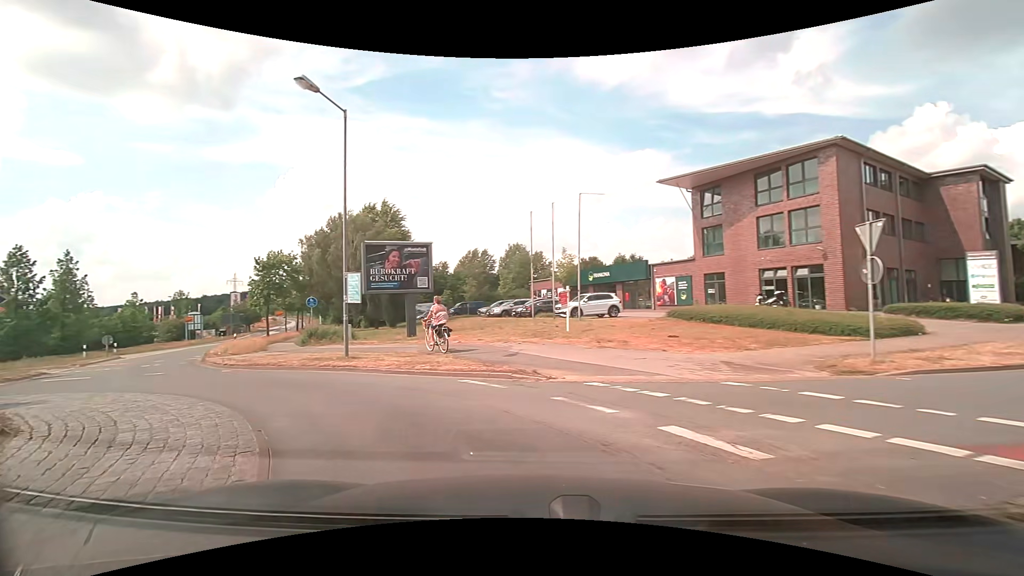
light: Day
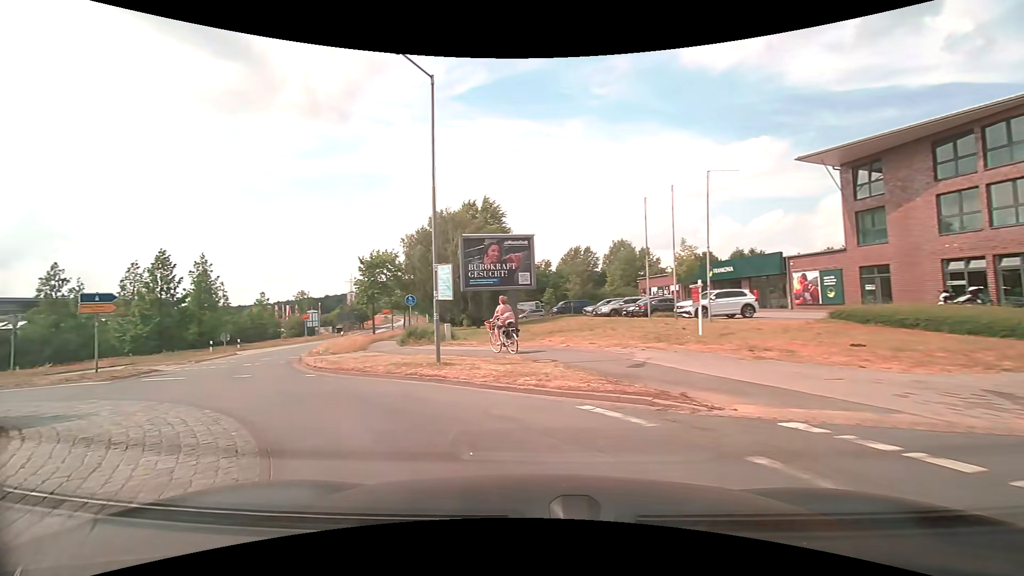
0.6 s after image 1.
(-0.3, +2.9) m; -11°
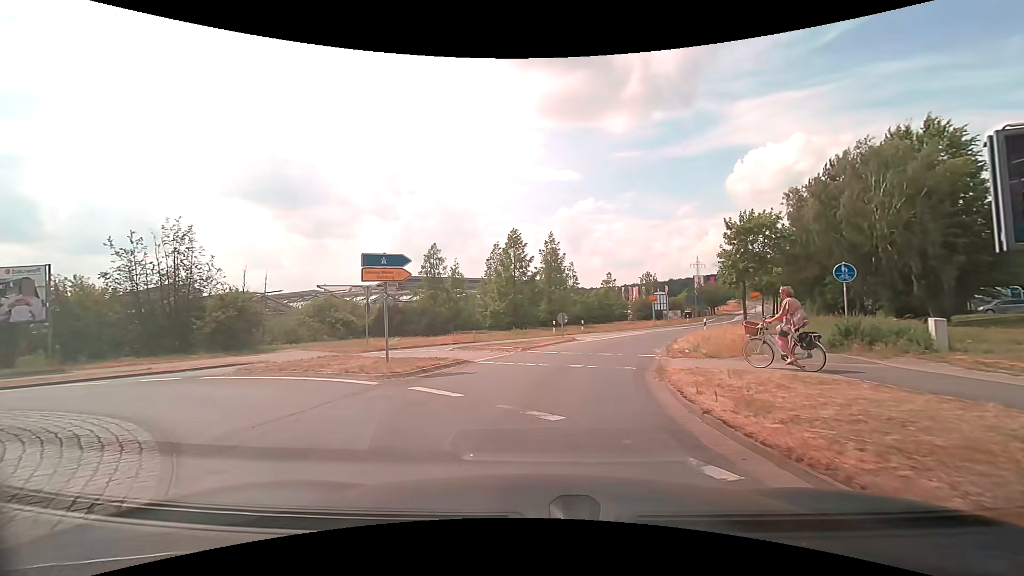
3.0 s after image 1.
(-3.7, +9.5) m; -39°
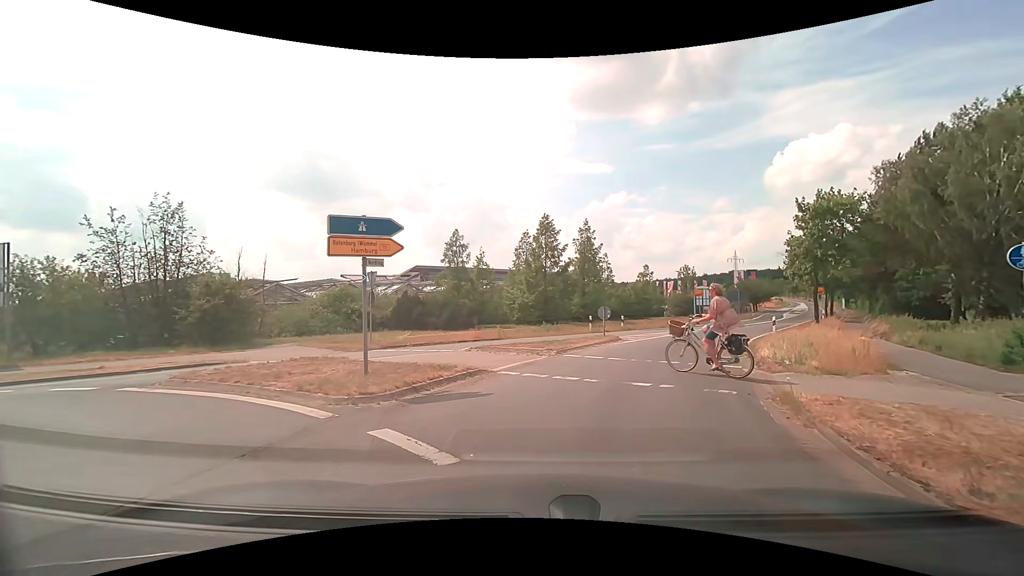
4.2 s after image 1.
(-0.2, +4.1) m; -2°
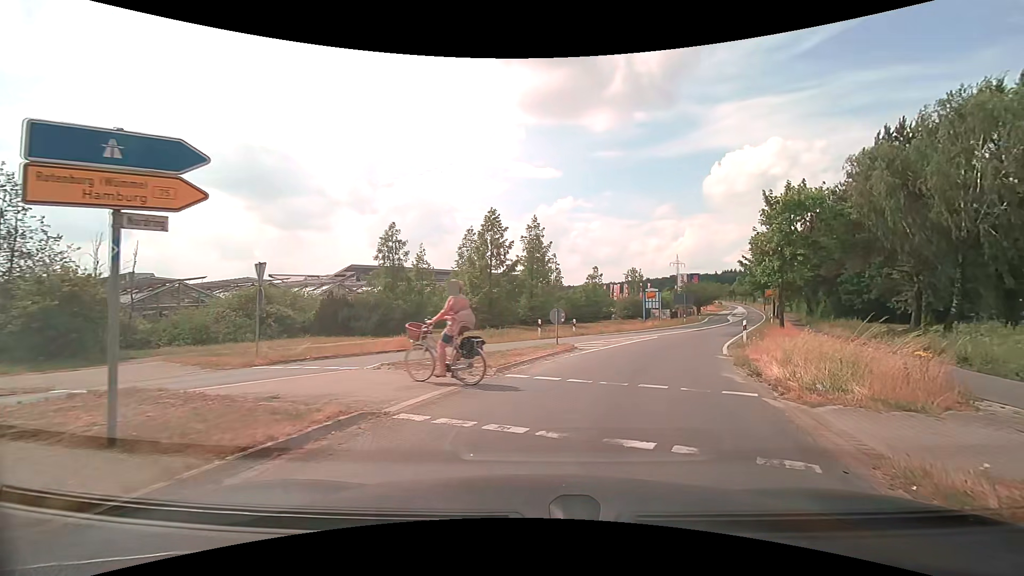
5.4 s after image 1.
(0.0, +4.3) m; +4°
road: tertiary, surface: asphalt
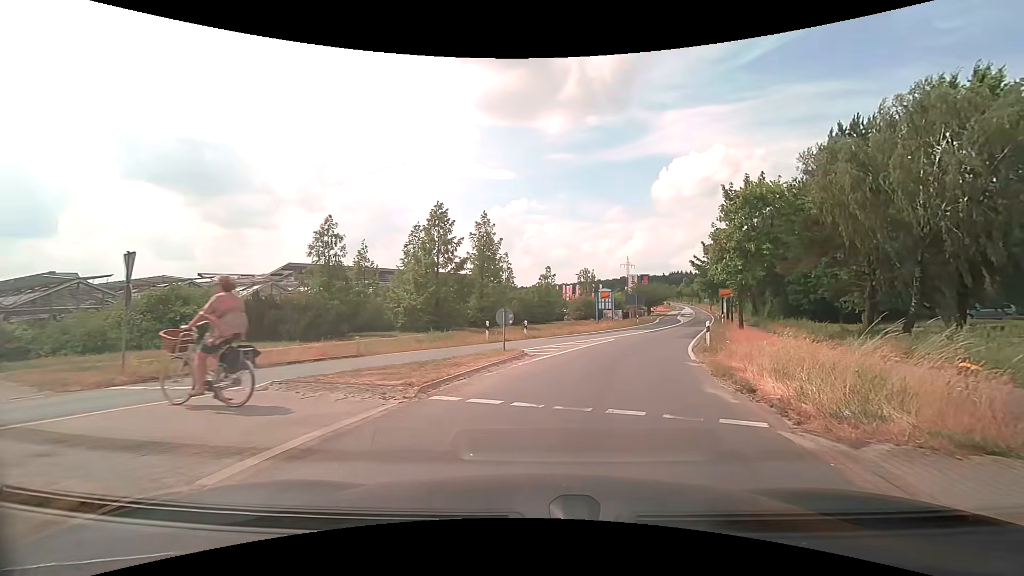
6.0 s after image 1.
(+0.1, +2.7) m; +6°
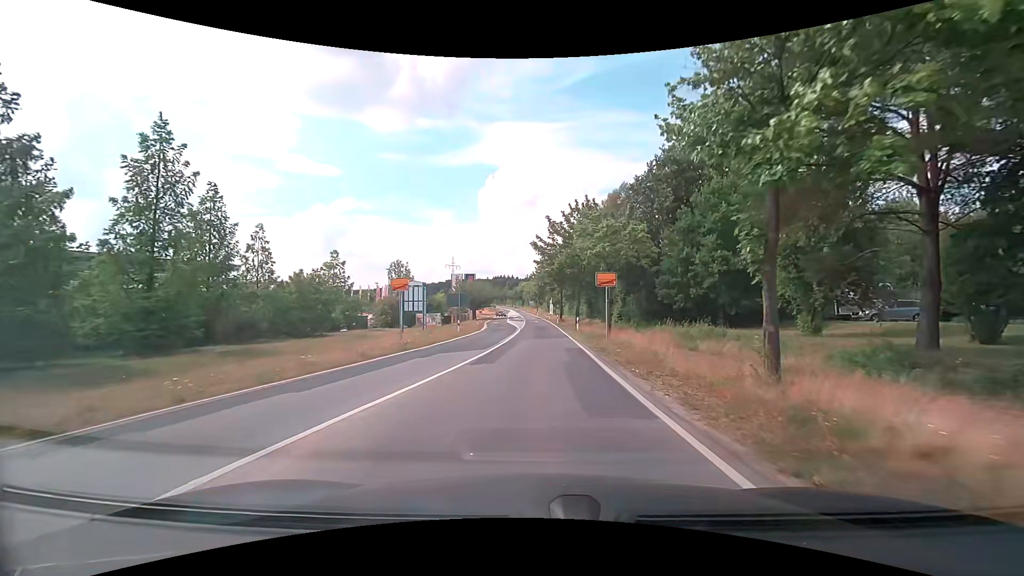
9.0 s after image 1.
(+3.9, +21.6) m; +19°
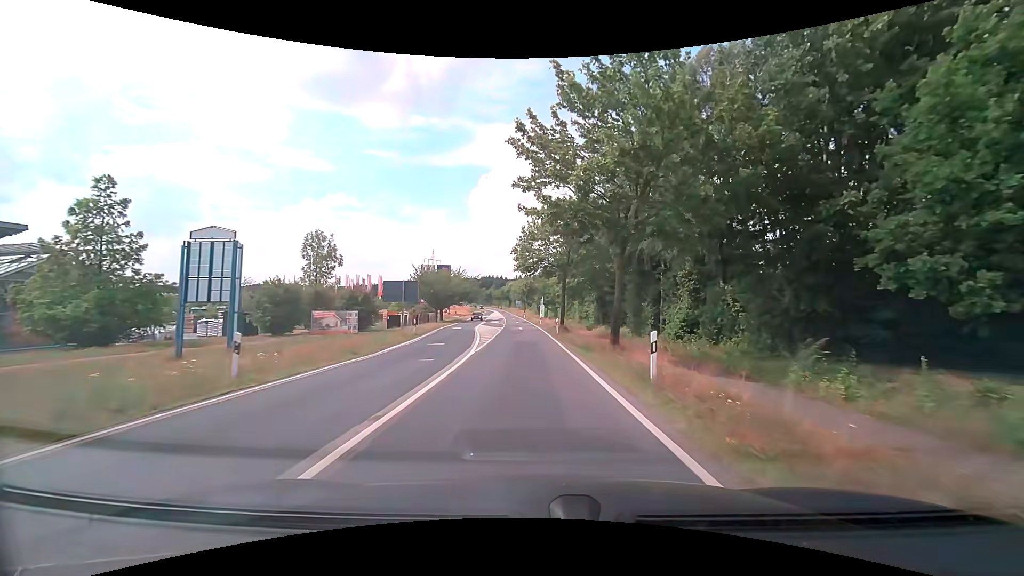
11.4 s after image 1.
(+0.5, +27.5) m; +1°
(0, +10) (0, +20) (0, +30) (-1, +40) (-1, +50) (-2, +60) (-2, +70) (-3, +80) (-3, +90) (-4, +100) m
